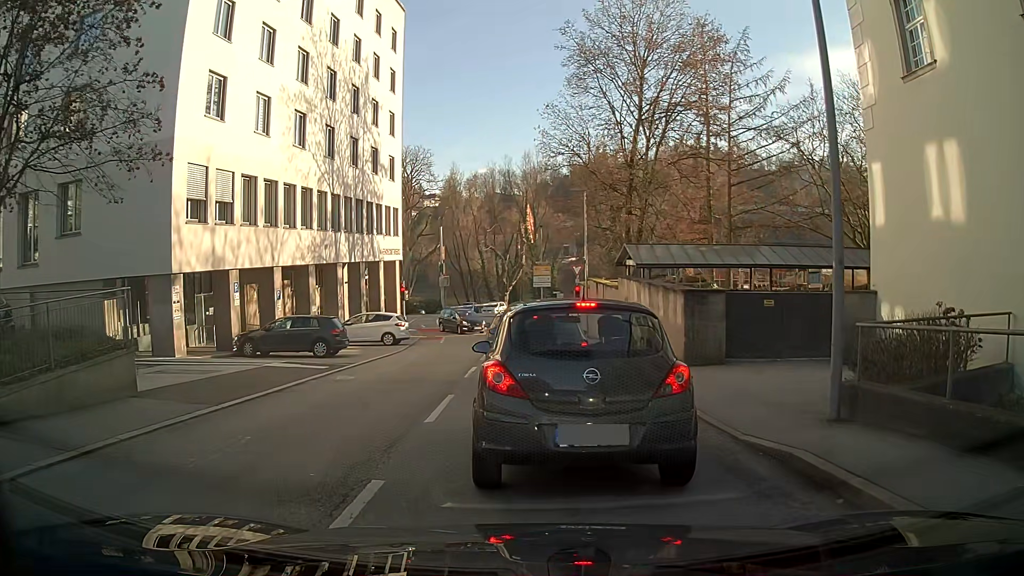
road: unclassified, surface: asphalt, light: Day
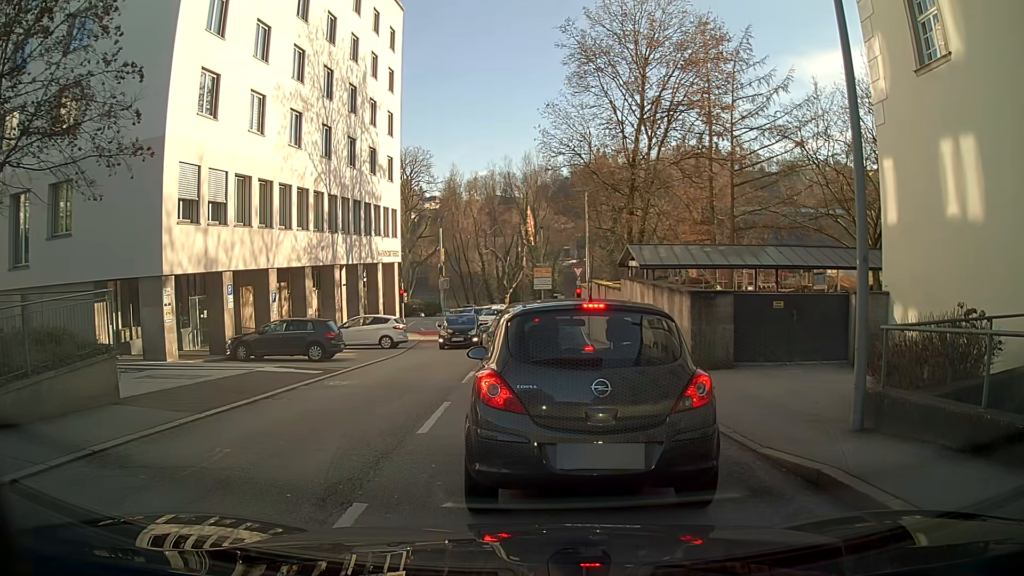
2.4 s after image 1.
(0.0, +0.7) m; 0°
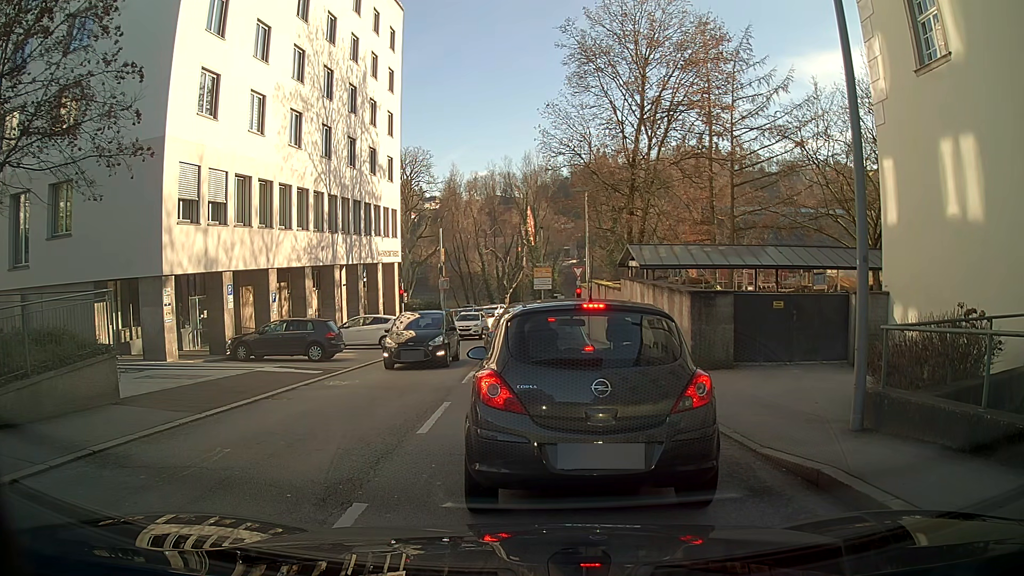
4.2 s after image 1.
(0.0, 0.0) m; 0°
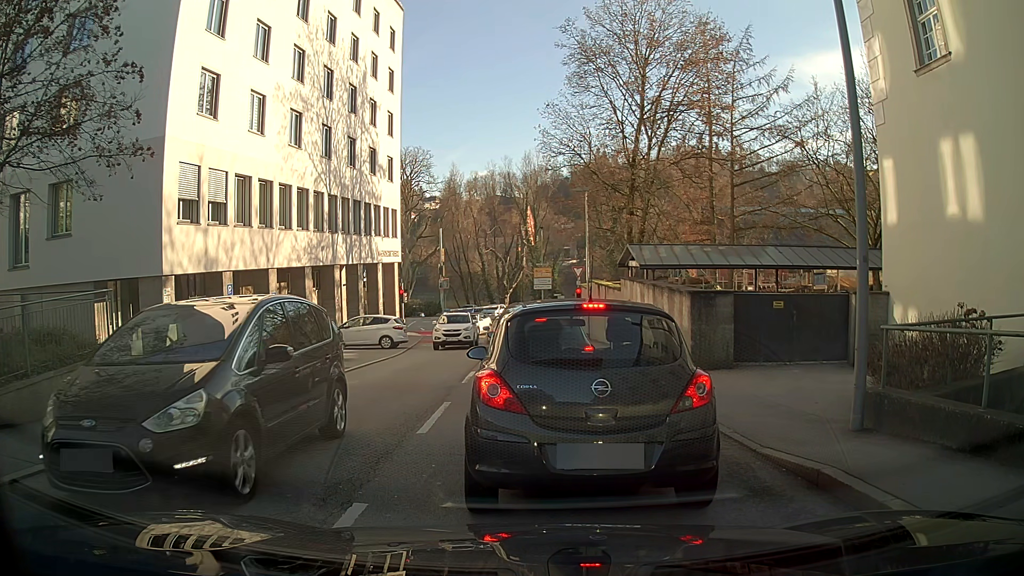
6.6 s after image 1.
(0.0, 0.0) m; 0°
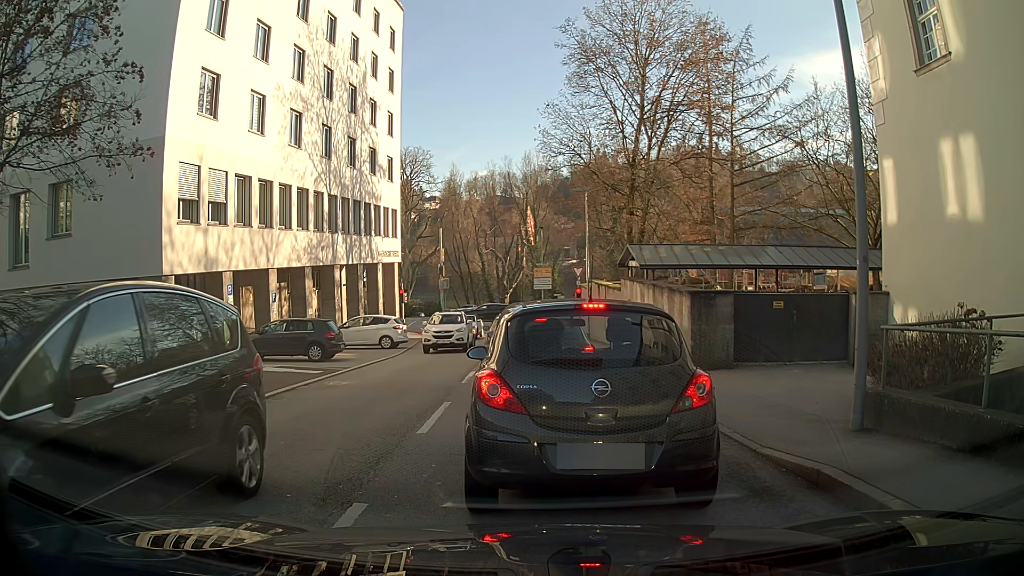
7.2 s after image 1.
(0.0, 0.0) m; 0°
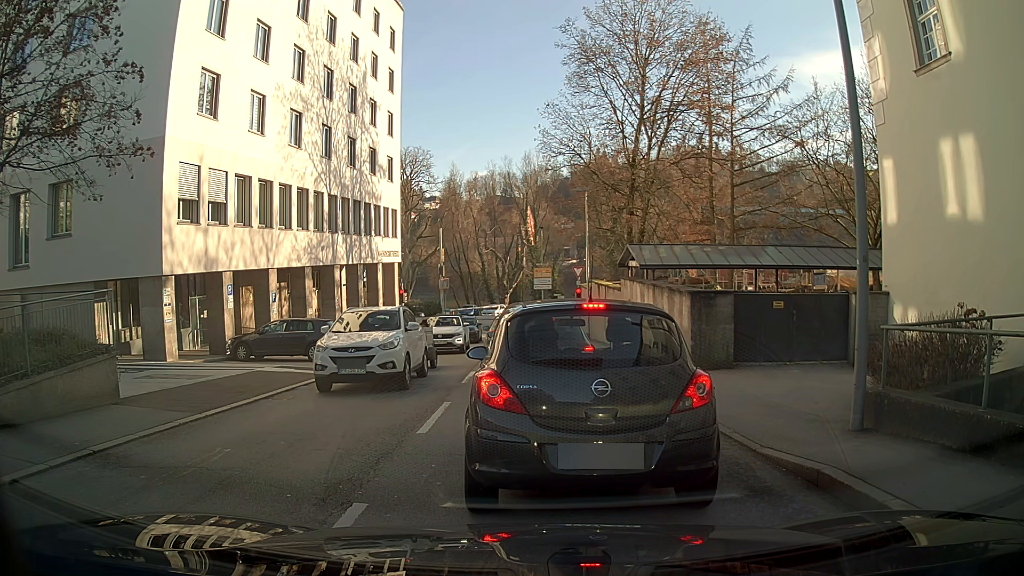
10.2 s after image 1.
(0.0, 0.0) m; 0°
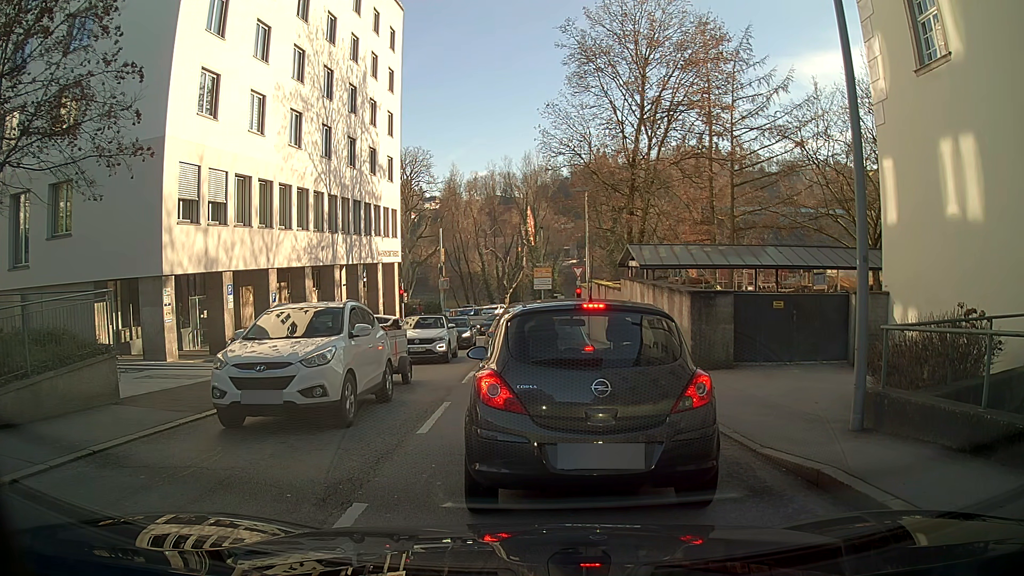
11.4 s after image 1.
(0.0, 0.0) m; 0°
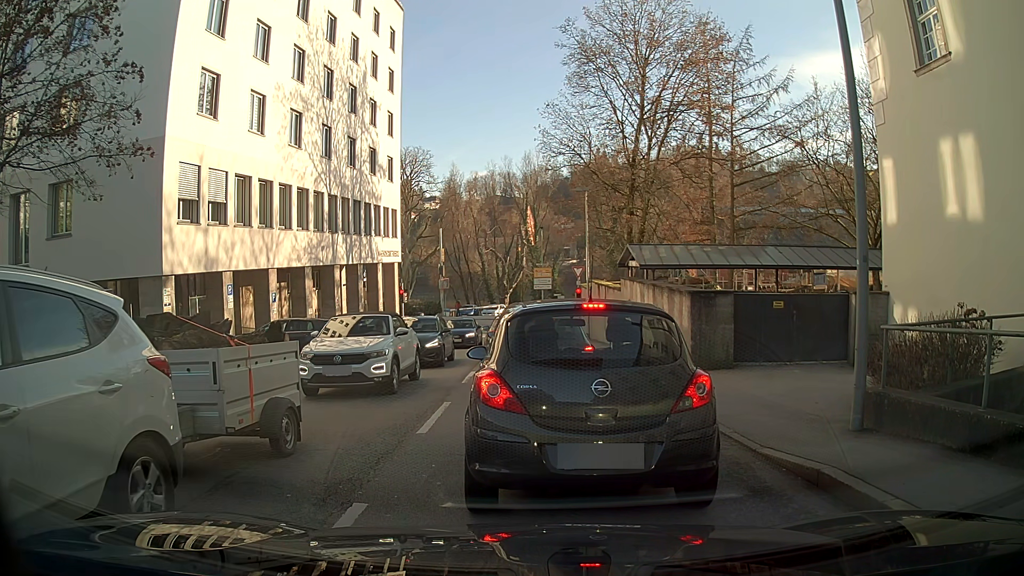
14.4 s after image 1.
(0.0, 0.0) m; 0°
(-1, +10) (0, +20) (0, +30) (0, +40) (+2, +49) (+11, +53) (+21, +53) (+31, +52) (+41, +51) (+51, +50) m
